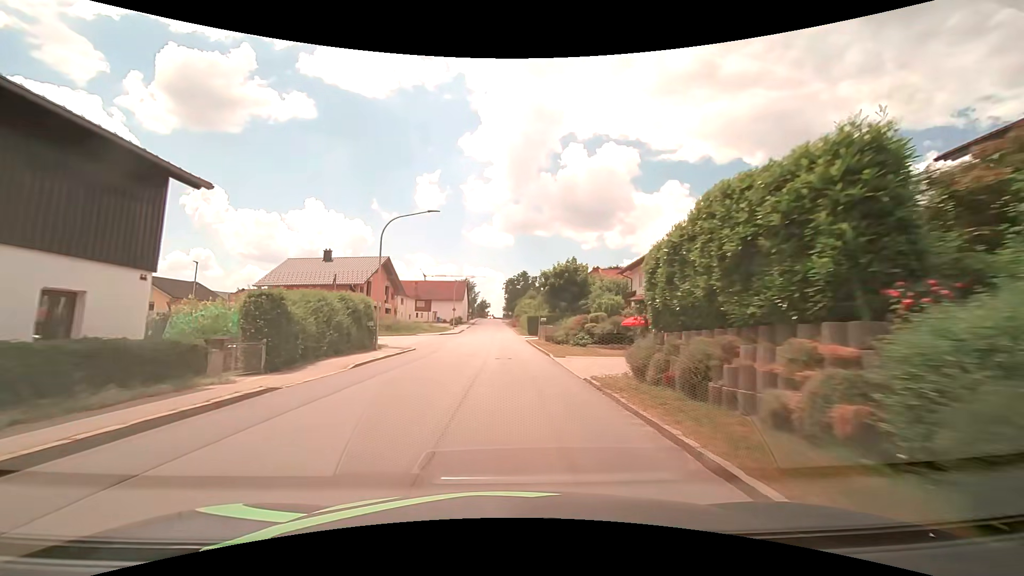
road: tertiary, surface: asphalt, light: Day
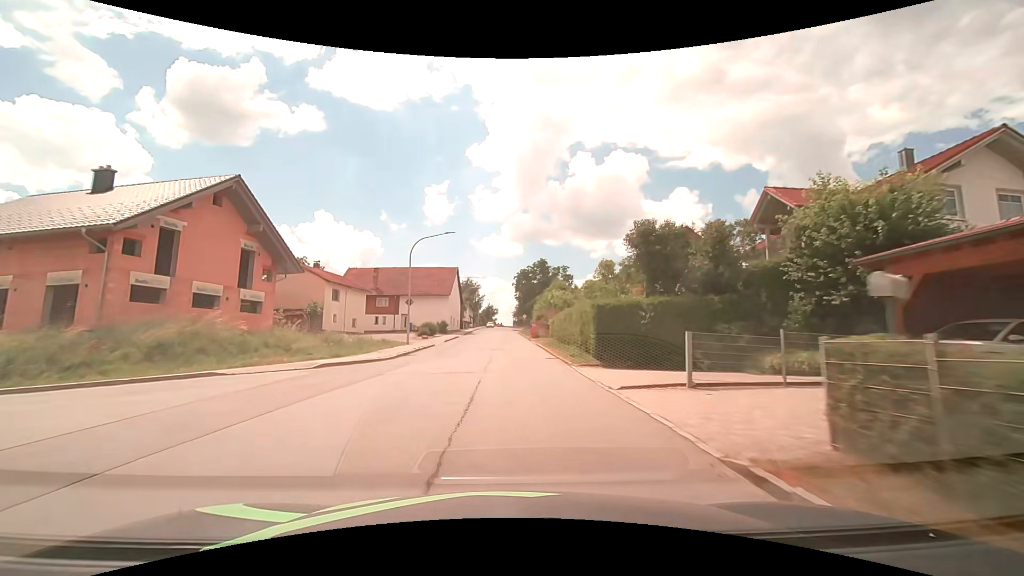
(-0.4, +37.7) m; -3°
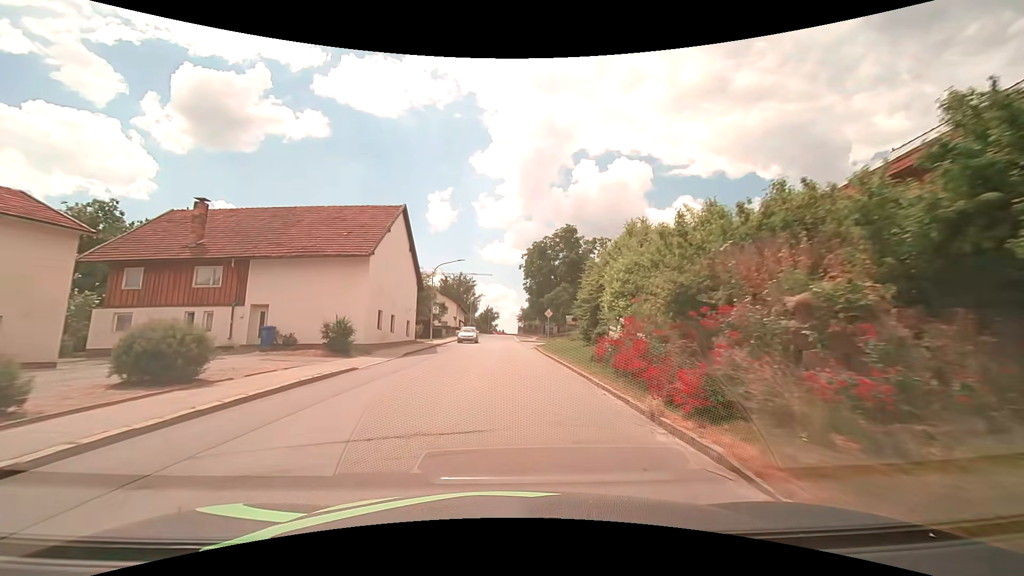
(+0.9, +37.3) m; +1°
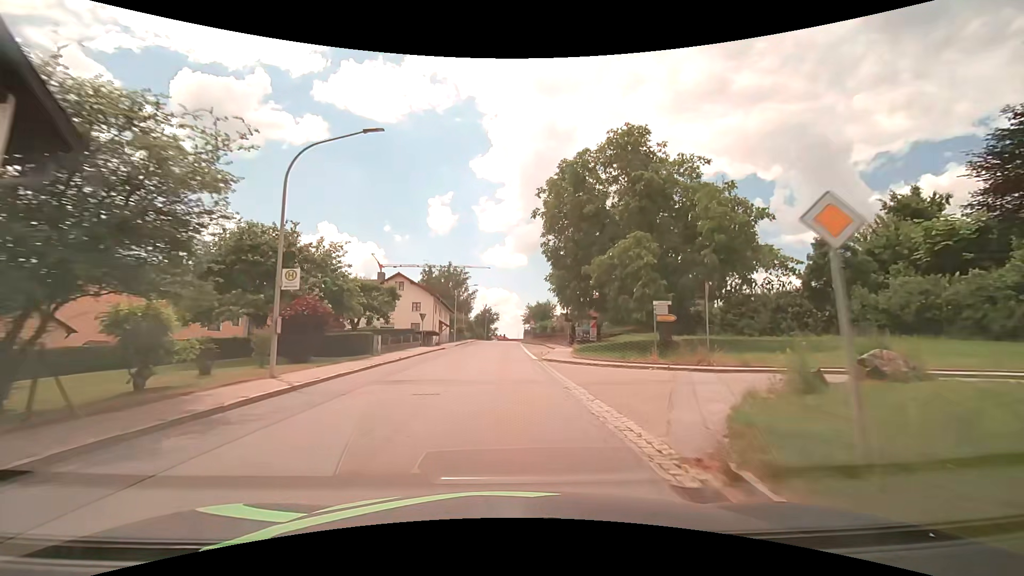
(0.0, +30.0) m; 0°
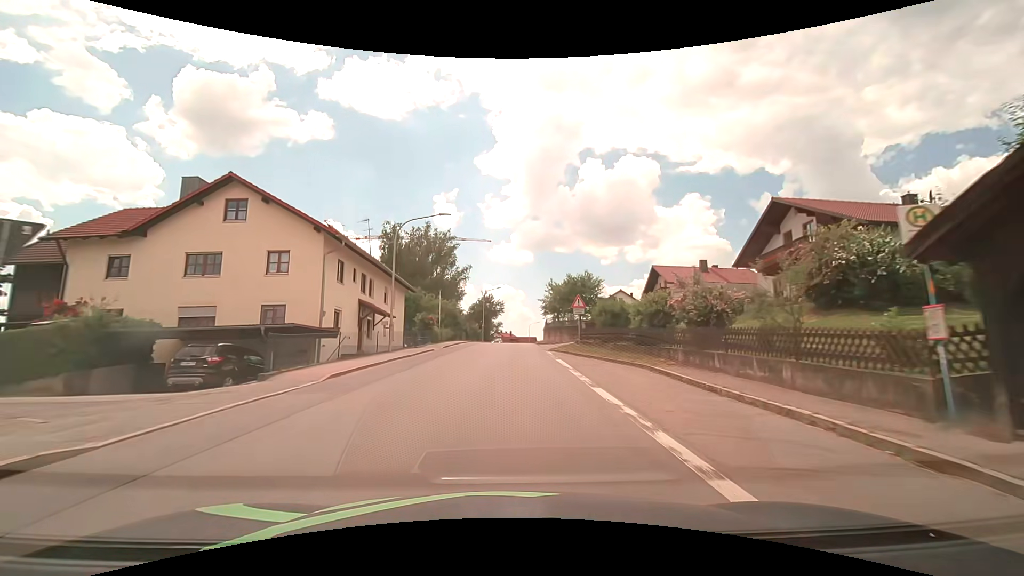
(-0.2, +38.0) m; 0°
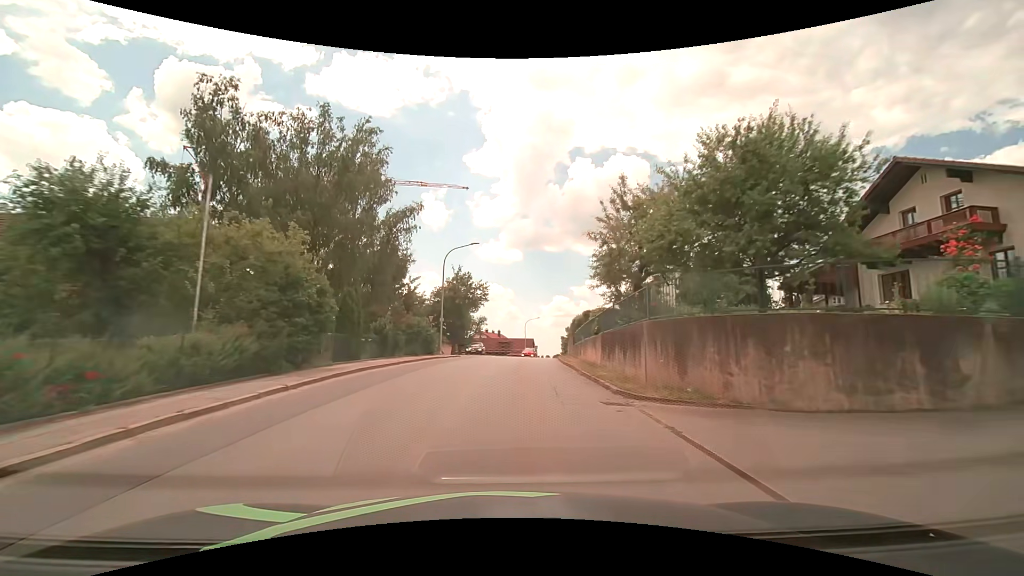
(-0.1, +38.0) m; +1°
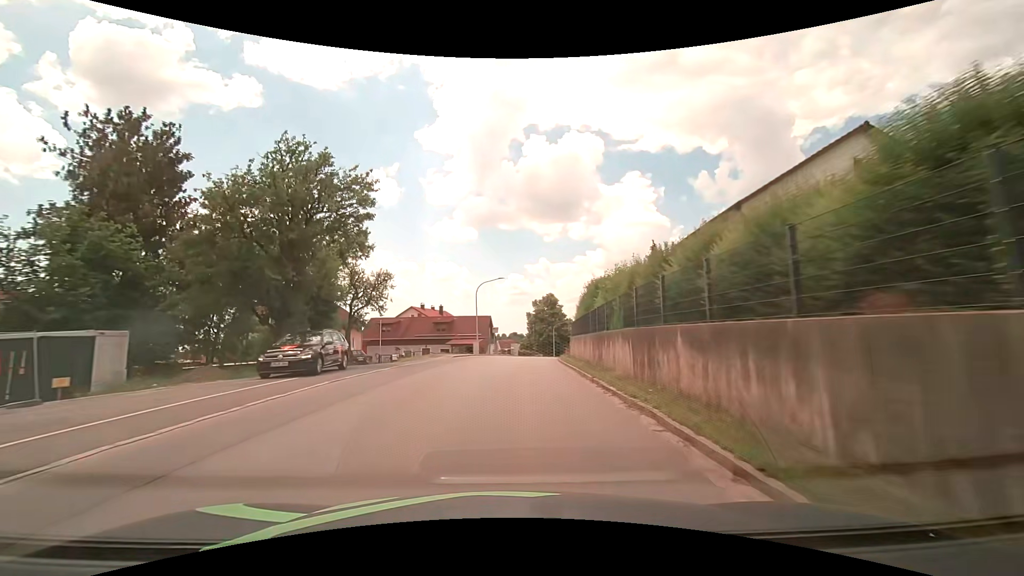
(+1.5, +38.4) m; +5°
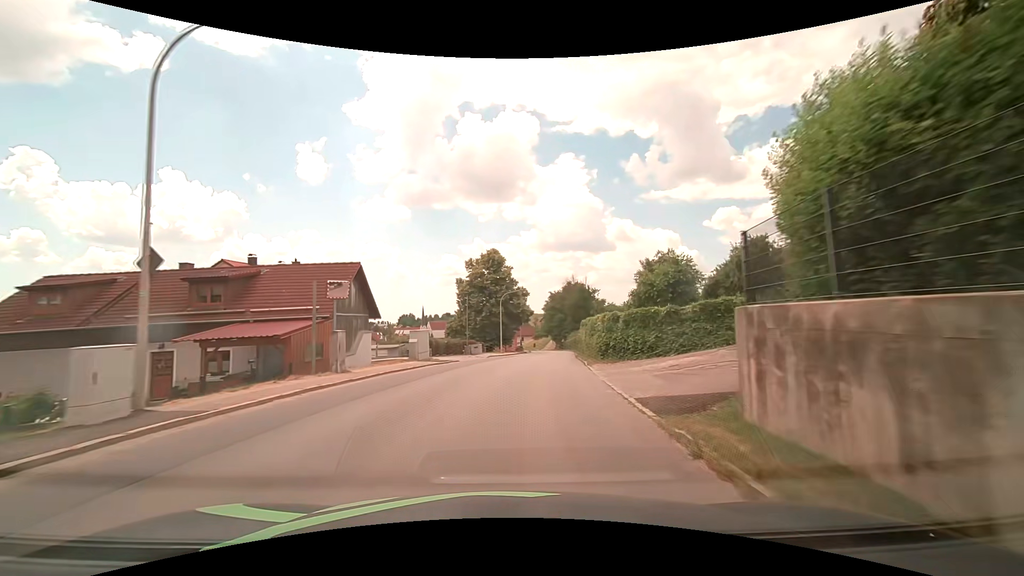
(+1.9, +39.2) m; +7°
(0, +10) (+1, +20) (+2, +30) (+4, +40) (+5, +50) (+6, +60) (+8, +70) (+9, +79) (+10, +89) (+10, +99) m
